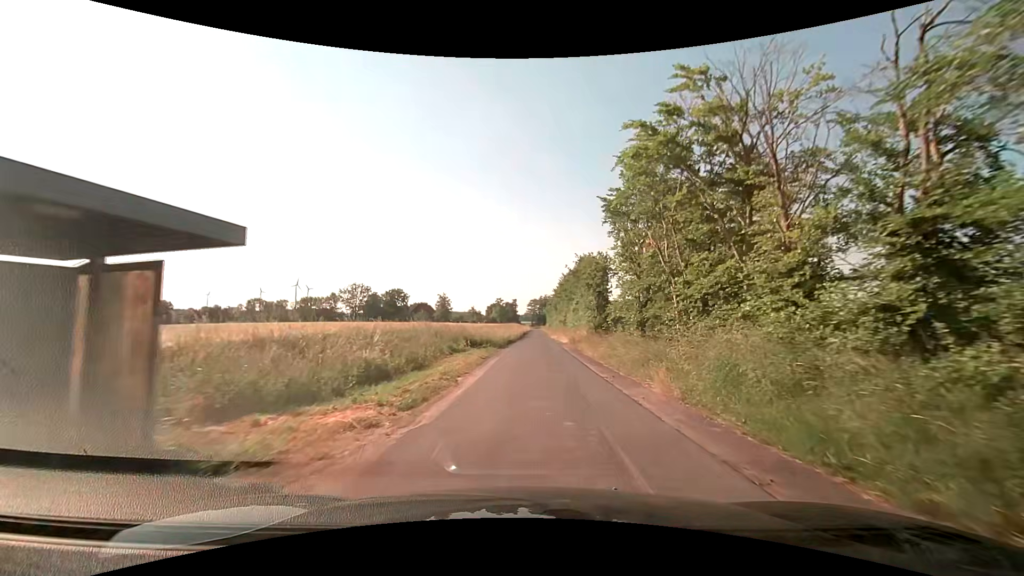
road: unclassified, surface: asphalt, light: Day
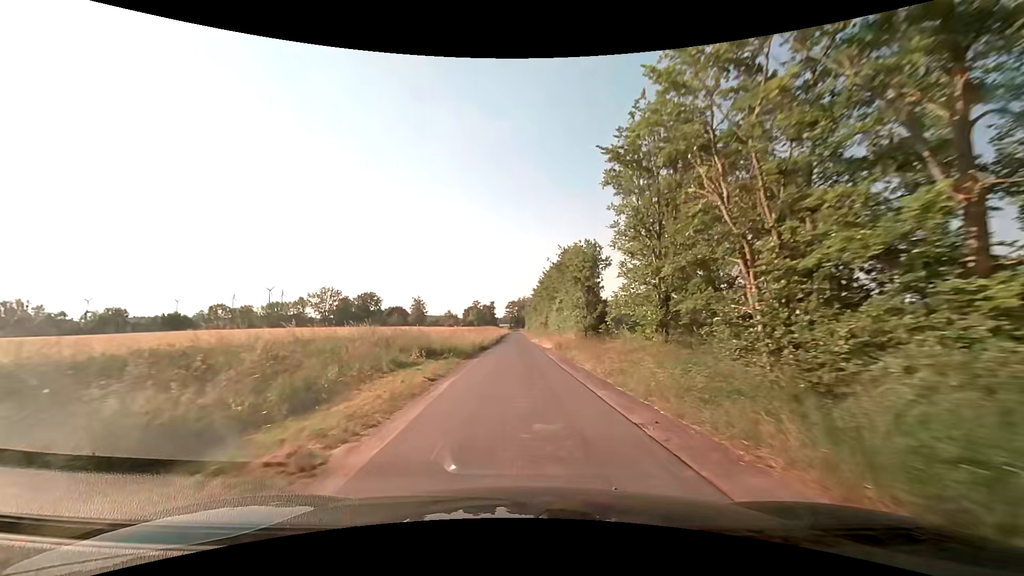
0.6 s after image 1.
(+0.3, +7.3) m; +3°
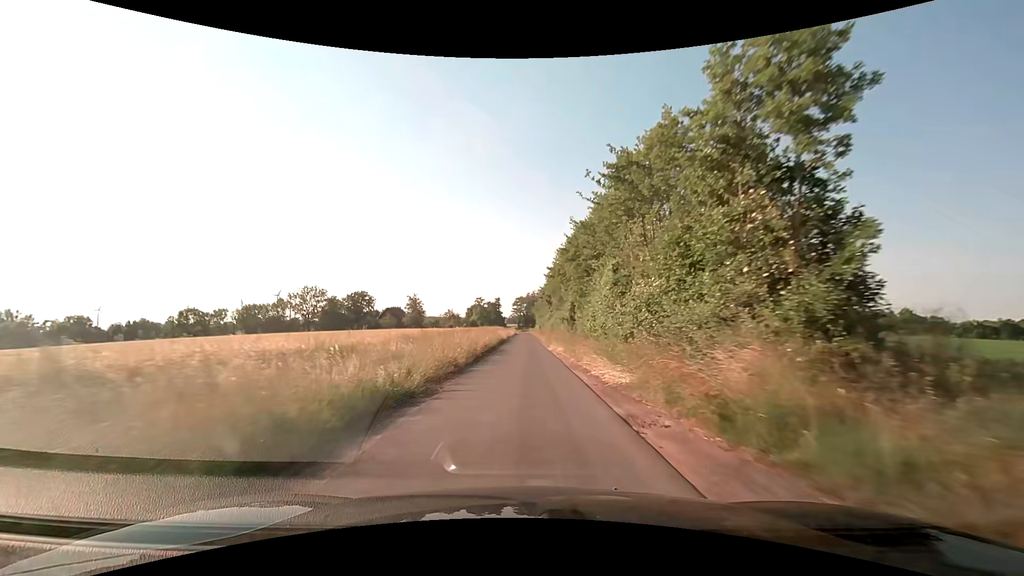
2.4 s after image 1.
(0.0, +25.4) m; -1°
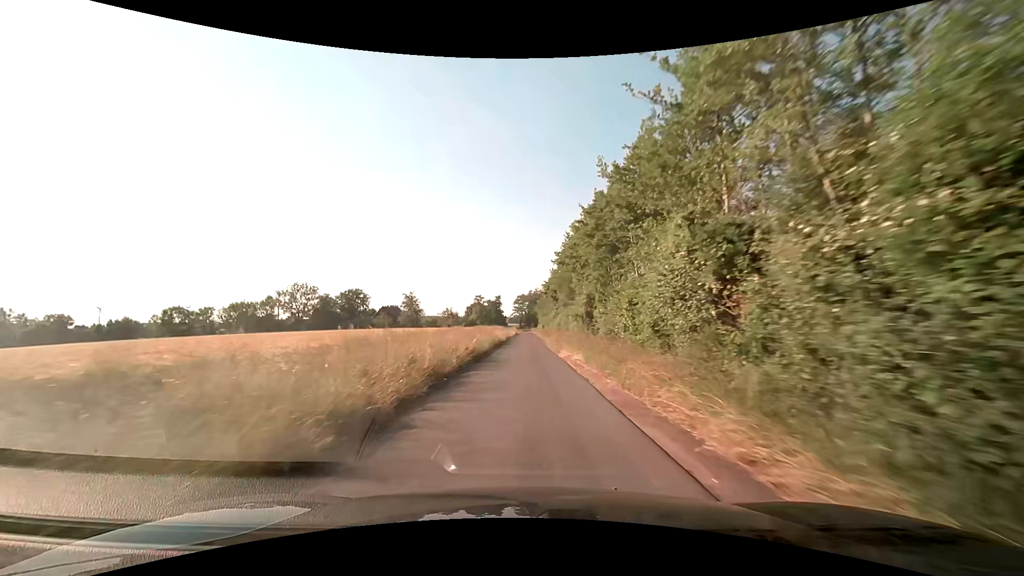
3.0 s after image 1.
(0.0, +9.5) m; -1°
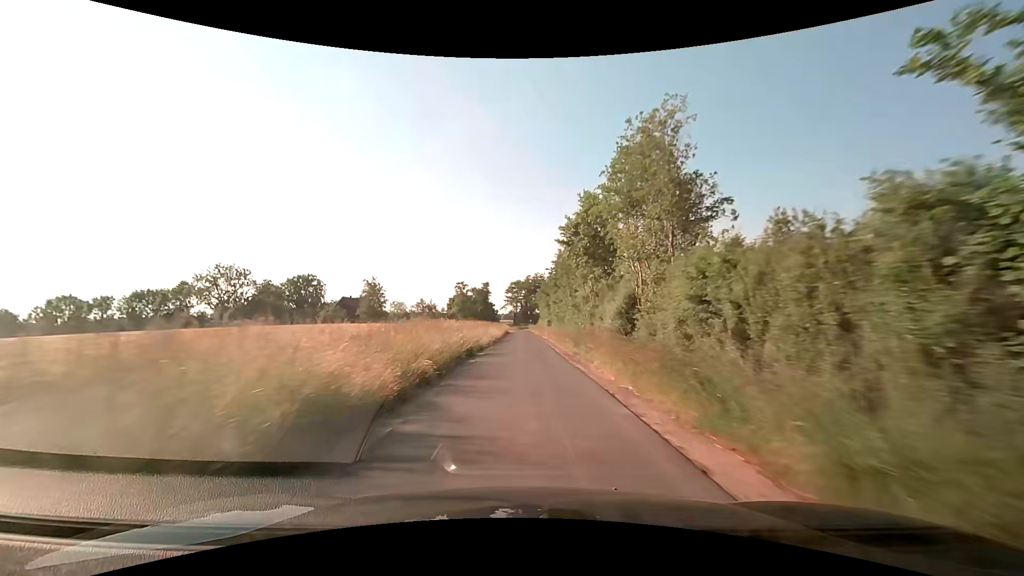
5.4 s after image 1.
(+0.2, +40.0) m; +1°
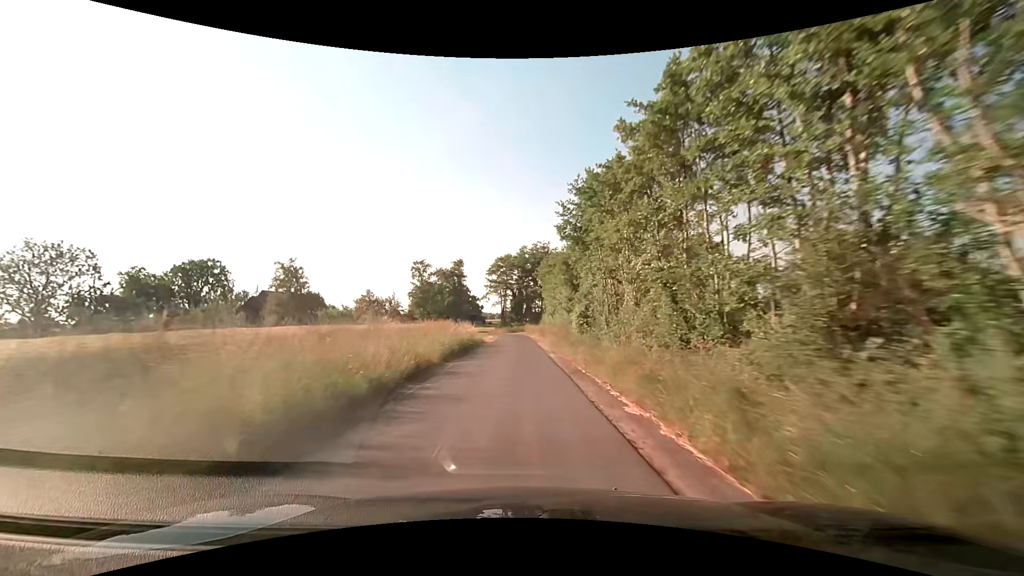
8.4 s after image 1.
(+0.1, +46.0) m; 0°
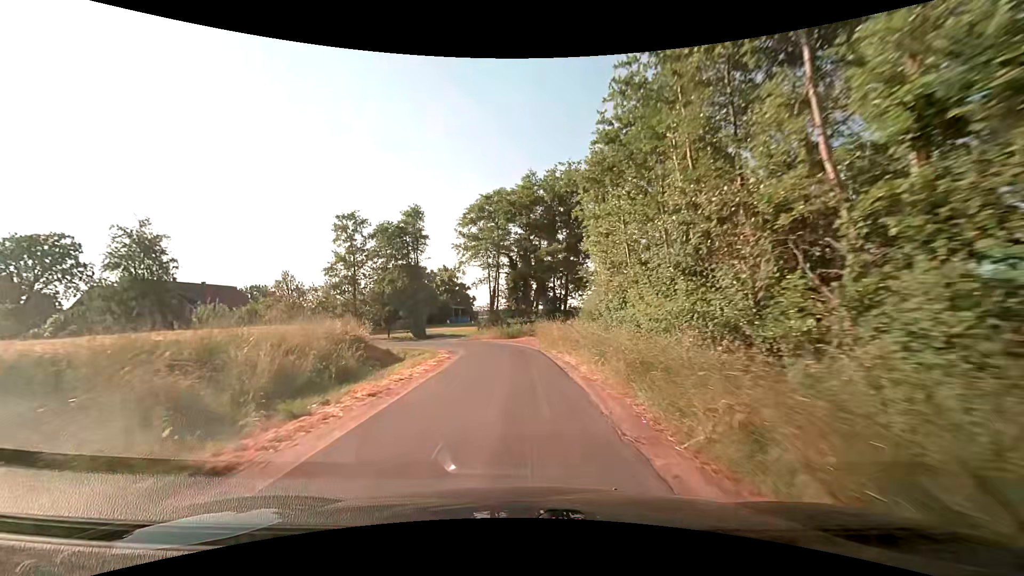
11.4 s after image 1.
(-0.3, +37.2) m; -1°
(0, +10) (0, +20) (-2, +30) (-7, +38) (-15, +44) (-25, +47) (-35, +48) (-44, +49) (-54, +52) (-63, +57) m
